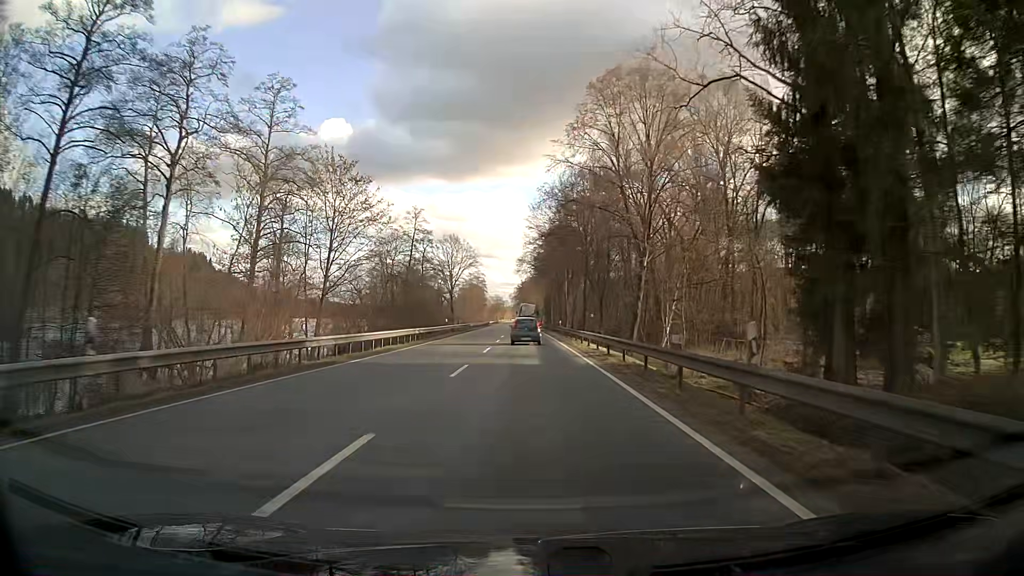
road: primary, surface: asphalt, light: Day
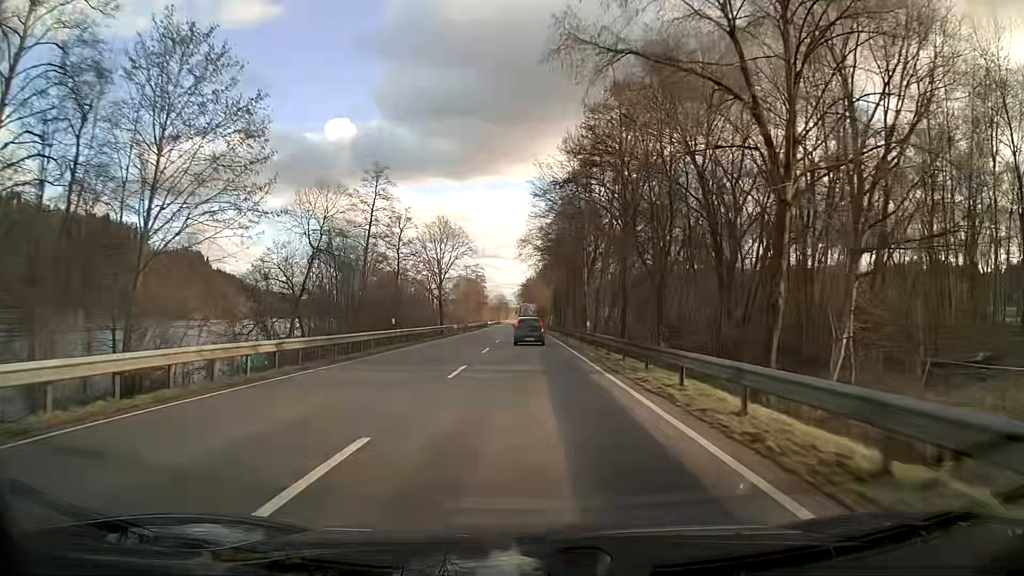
(-0.2, +24.3) m; -1°
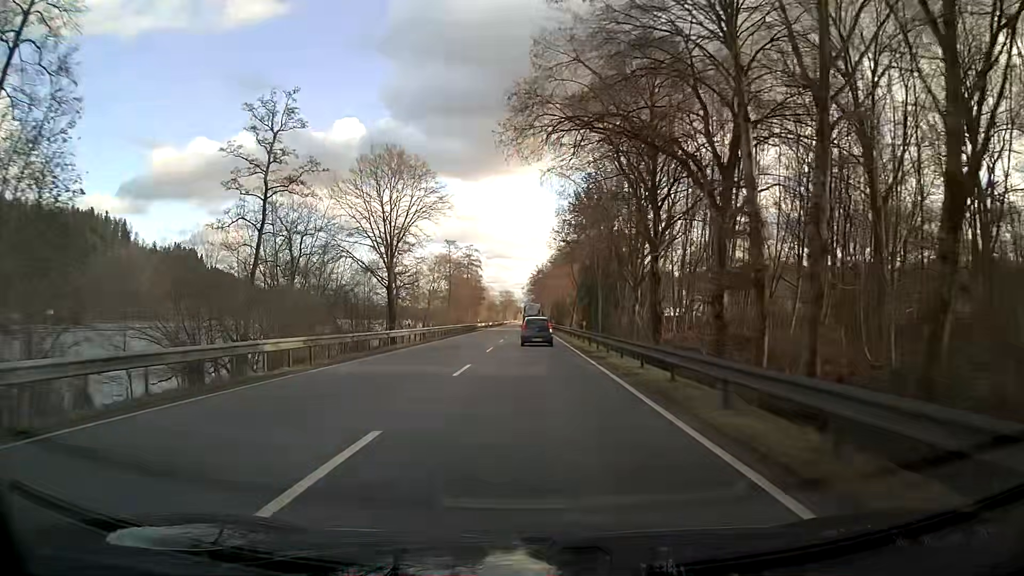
(-0.4, +47.2) m; -1°
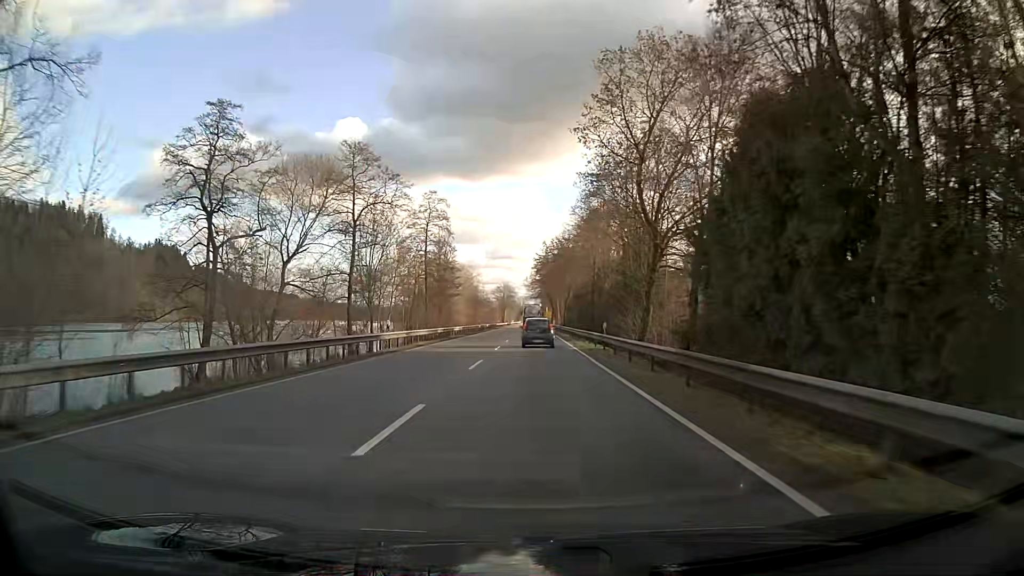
(-0.4, +57.1) m; -1°
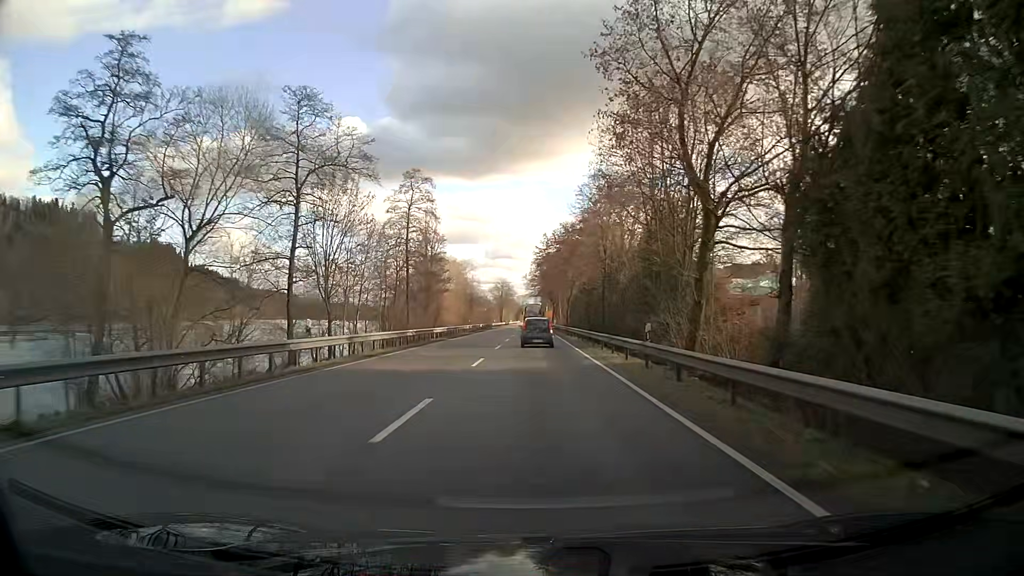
(0.0, +11.2) m; 0°
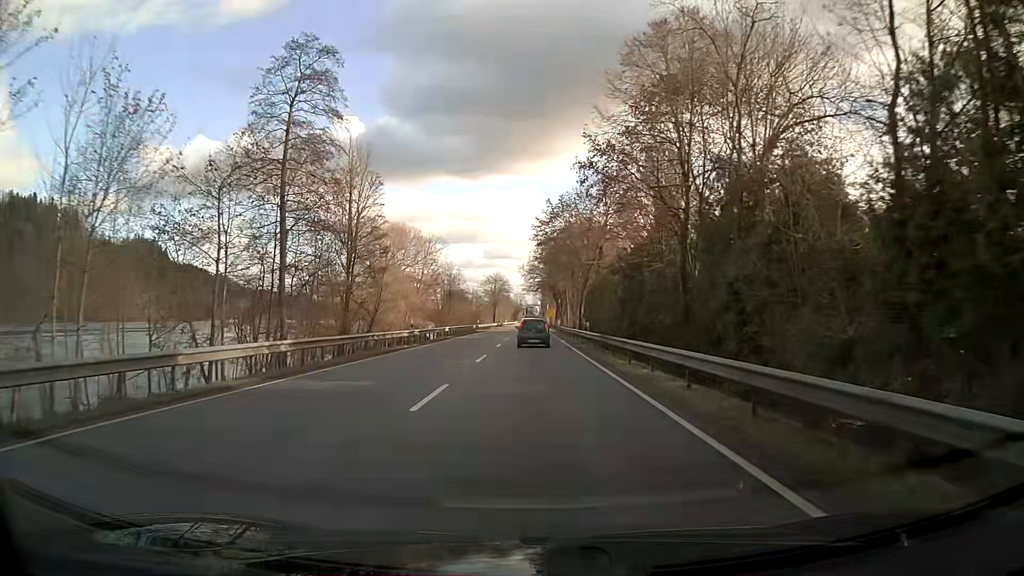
(0.0, +33.3) m; 0°
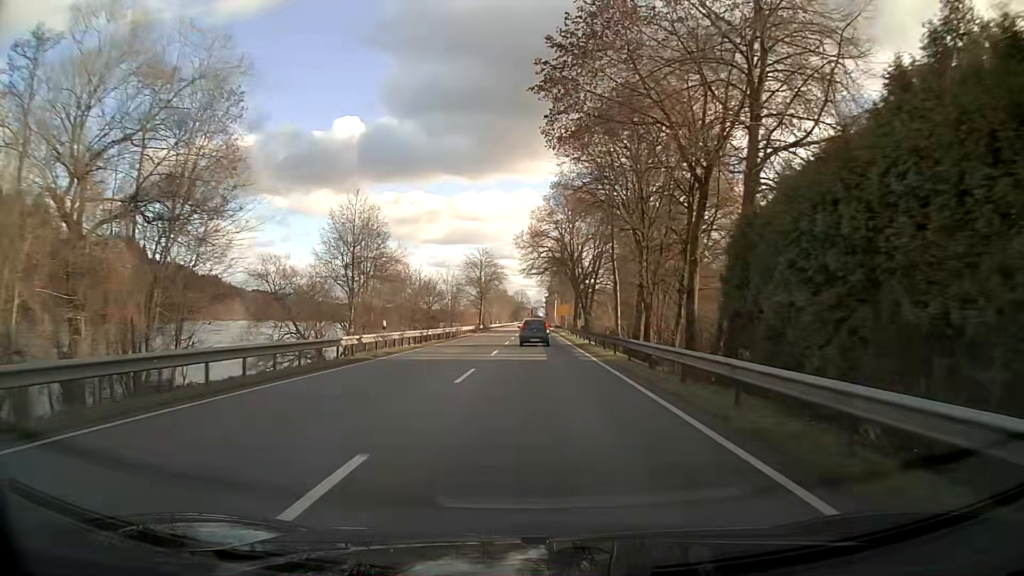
(+0.1, +55.2) m; 0°
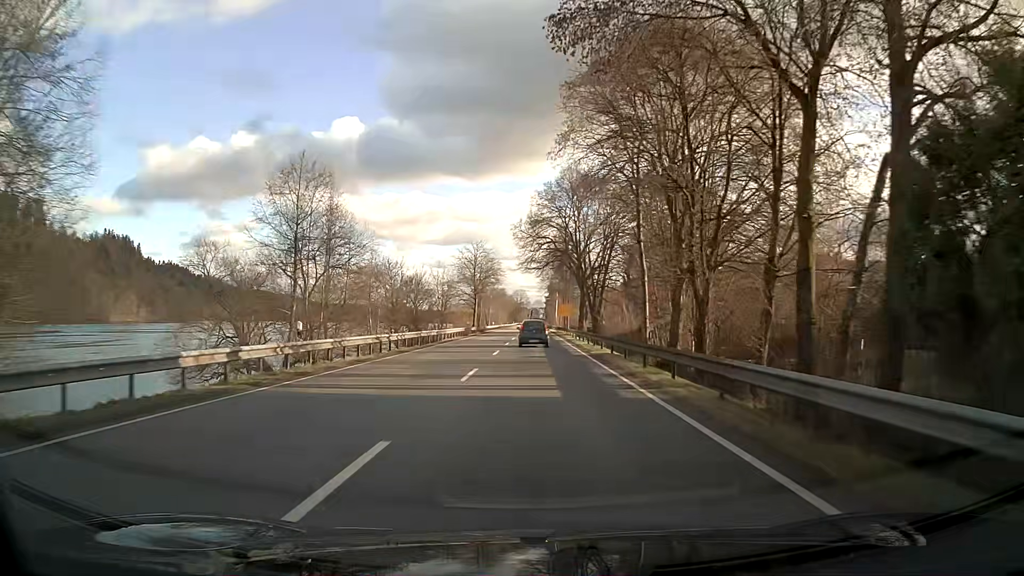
(0.0, +11.1) m; 0°
